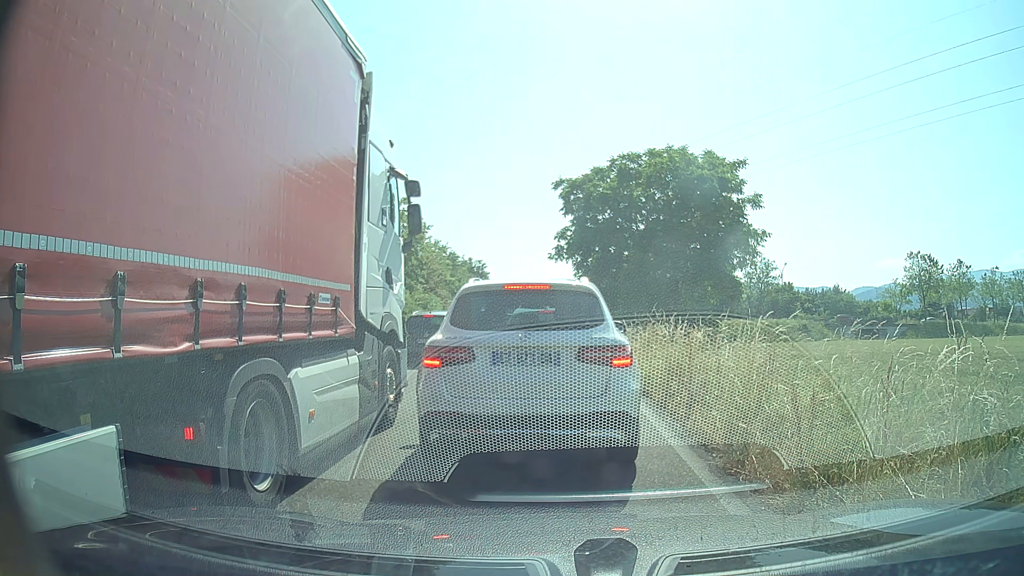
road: trunk_link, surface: asphalt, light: Day
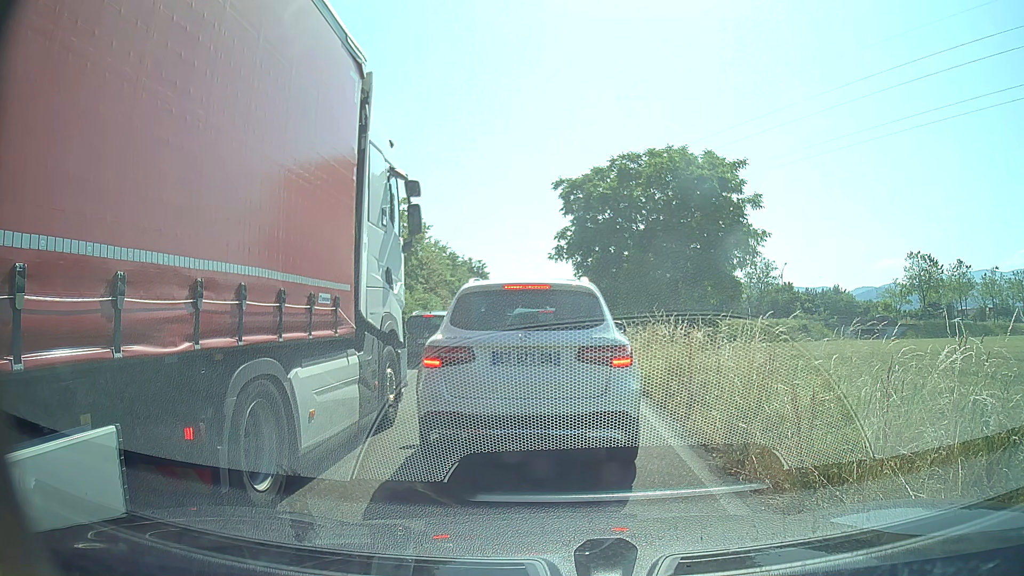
(0.0, 0.0) m; 0°
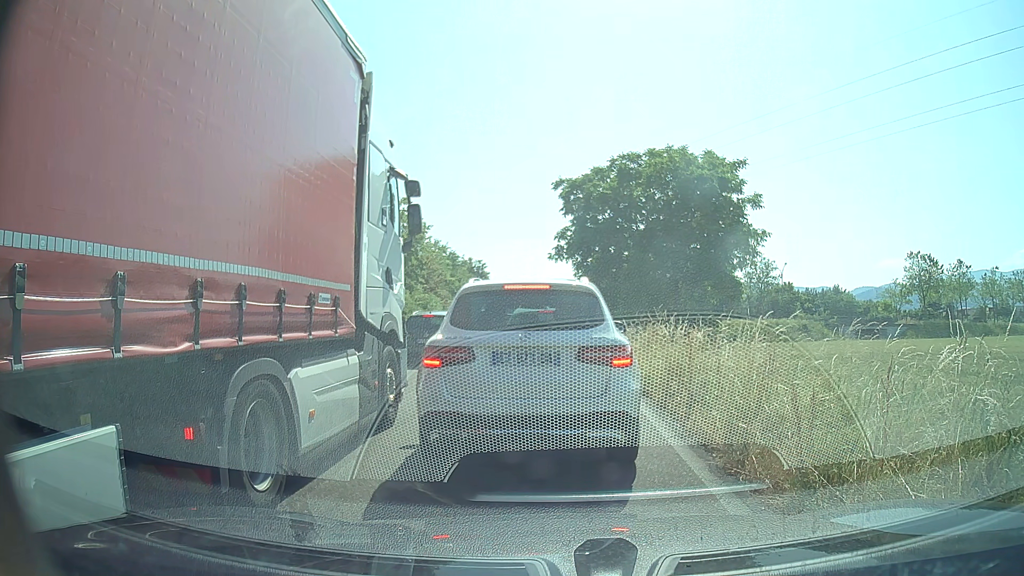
(0.0, 0.0) m; 0°
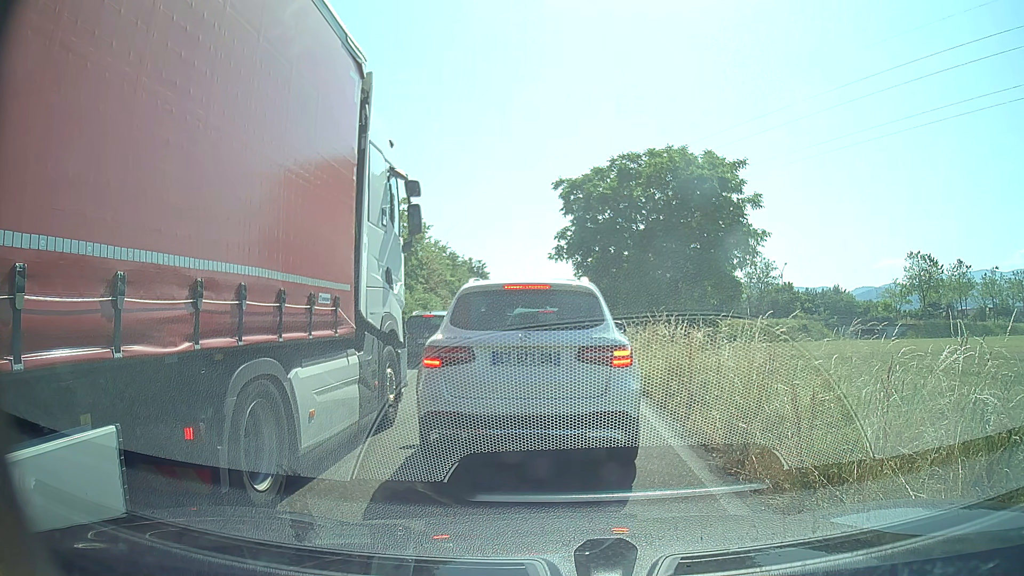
(0.0, 0.0) m; 0°
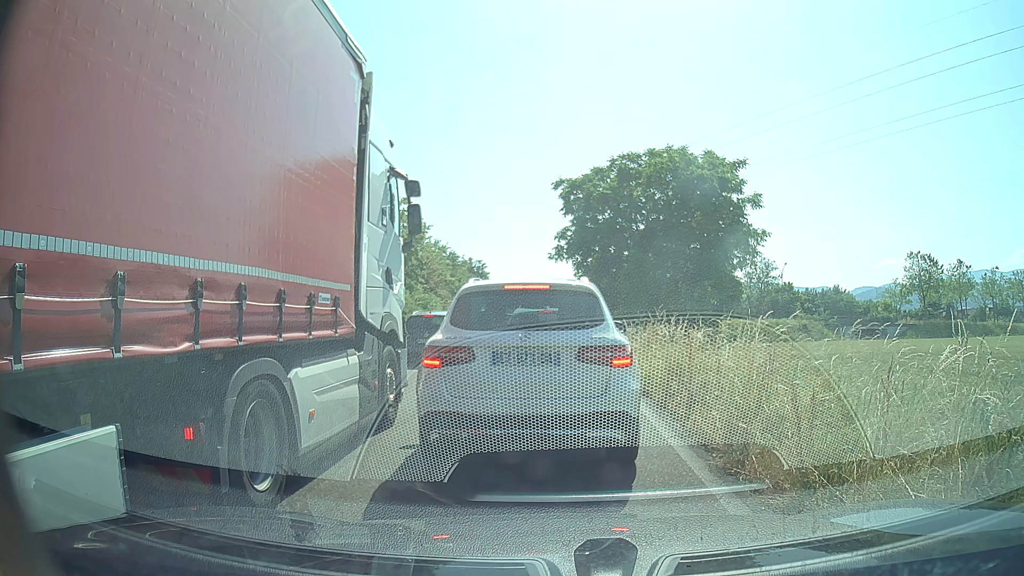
(0.0, 0.0) m; 0°
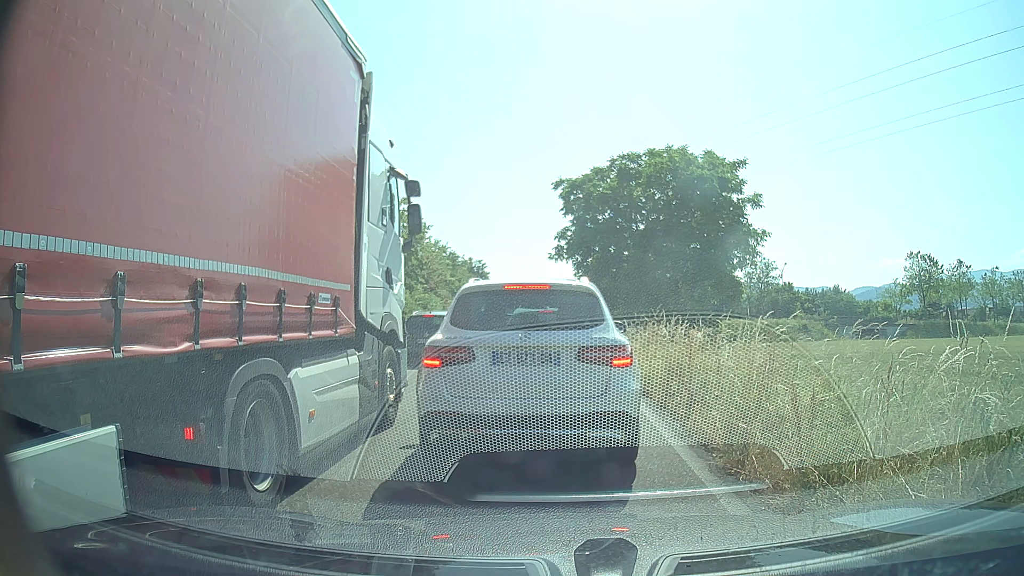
(0.0, 0.0) m; 0°
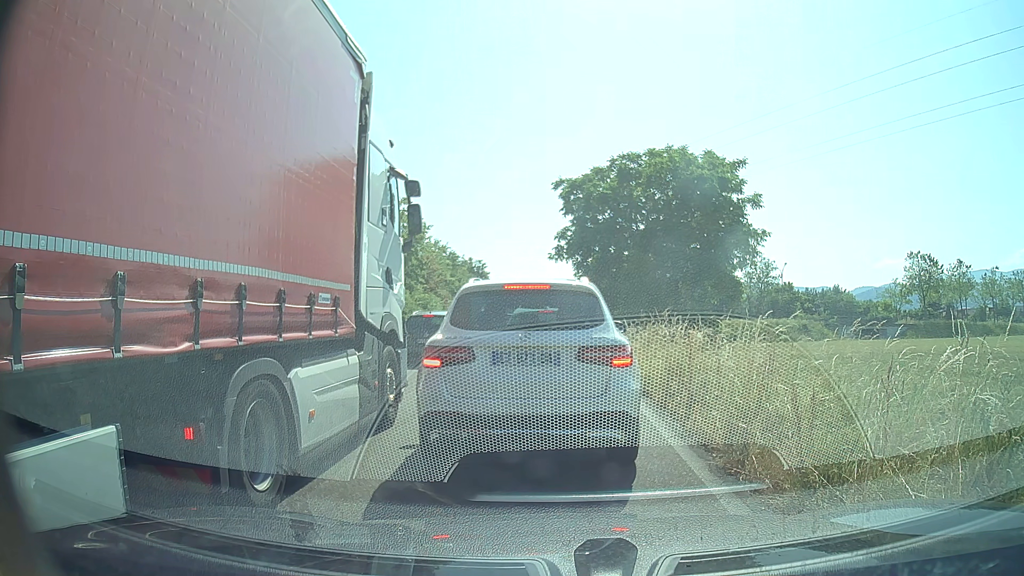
(0.0, 0.0) m; 0°
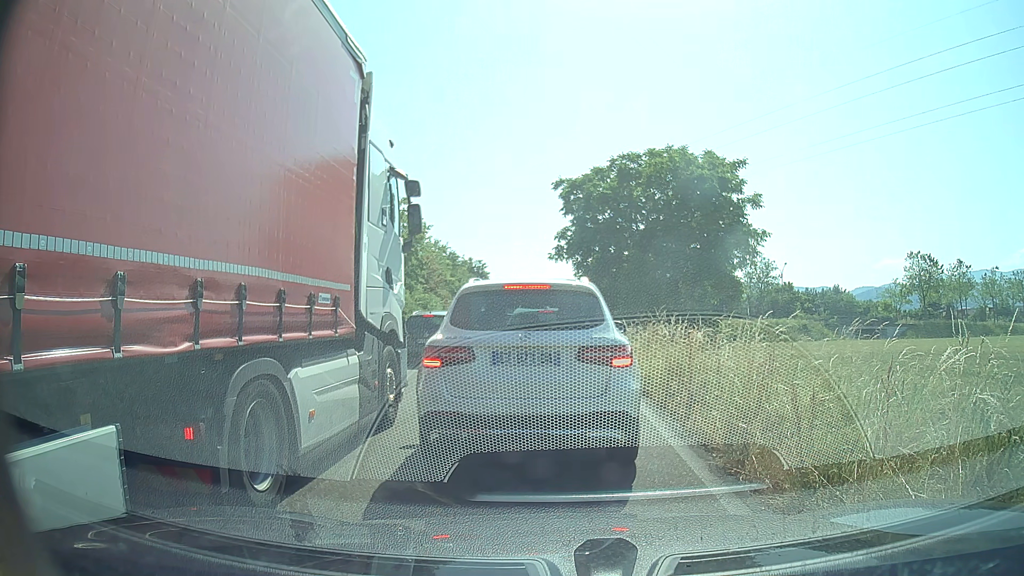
(0.0, 0.0) m; 0°
